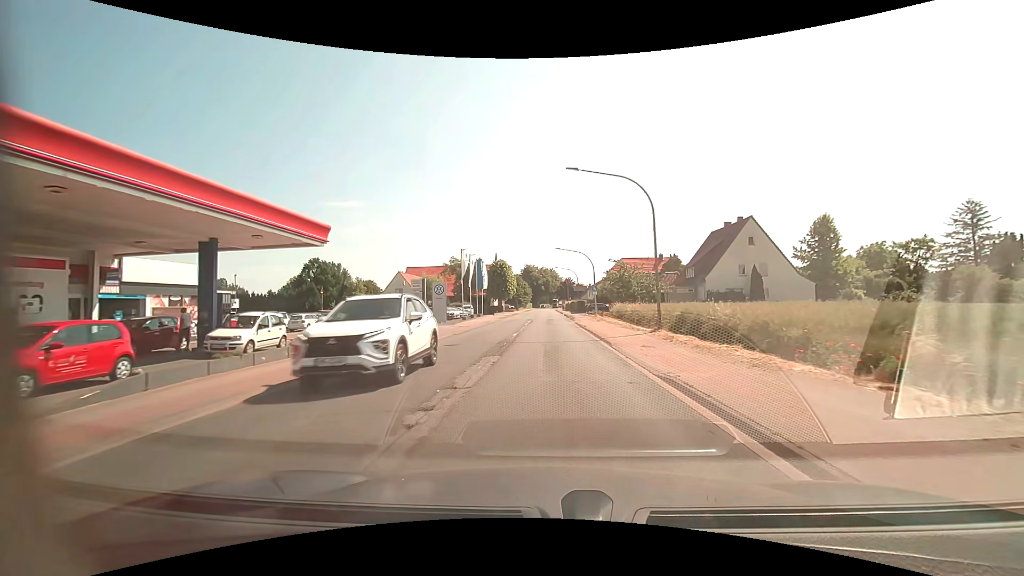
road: primary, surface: asphalt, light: Day
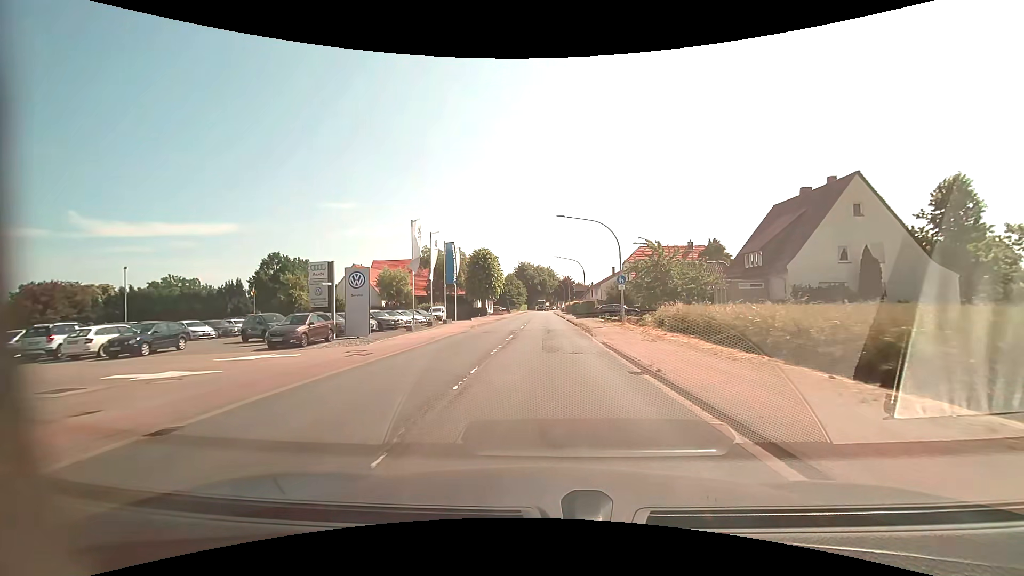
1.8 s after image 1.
(+0.1, +20.1) m; 0°
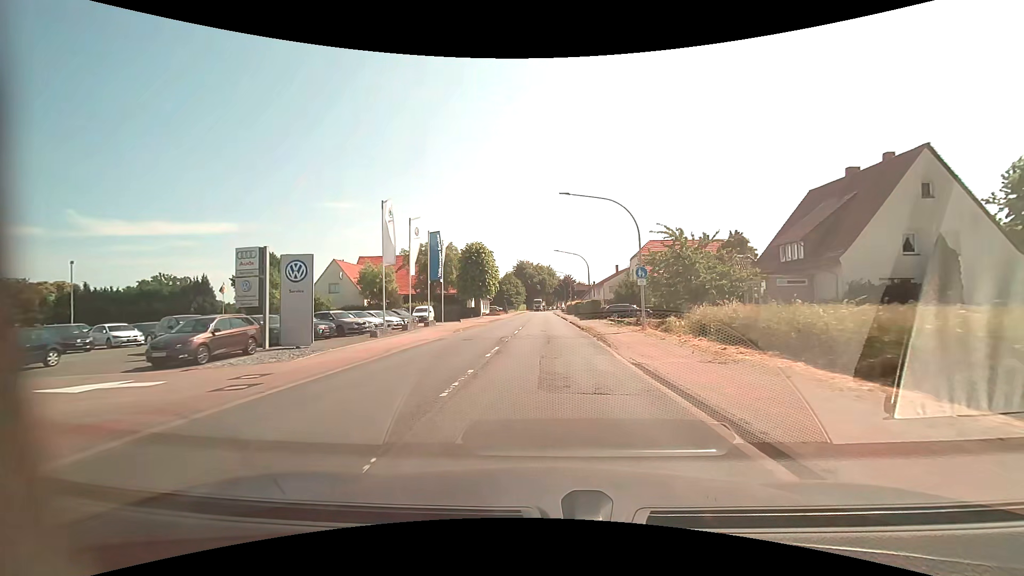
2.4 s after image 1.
(0.0, +6.7) m; 0°
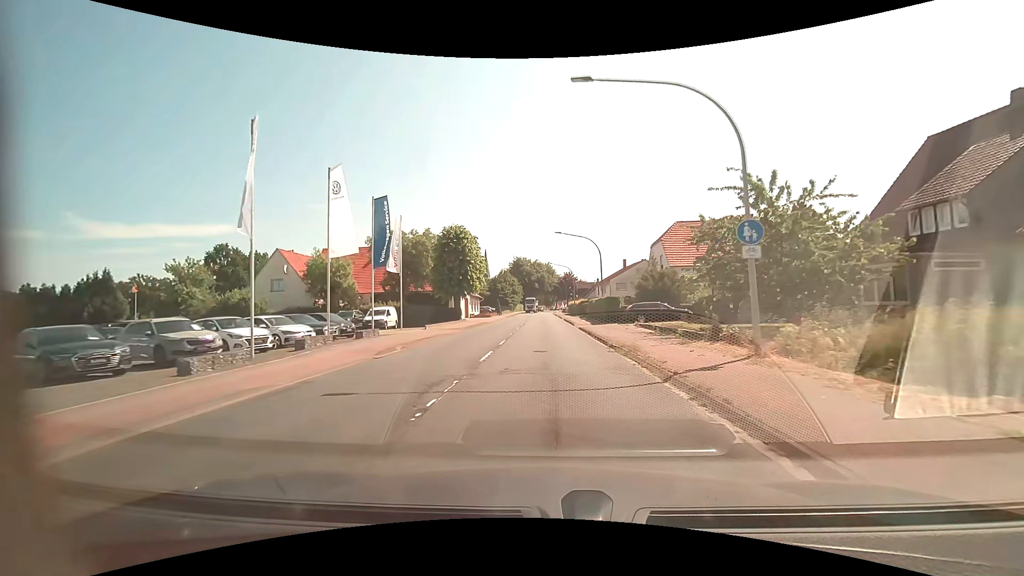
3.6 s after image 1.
(0.0, +13.5) m; 0°
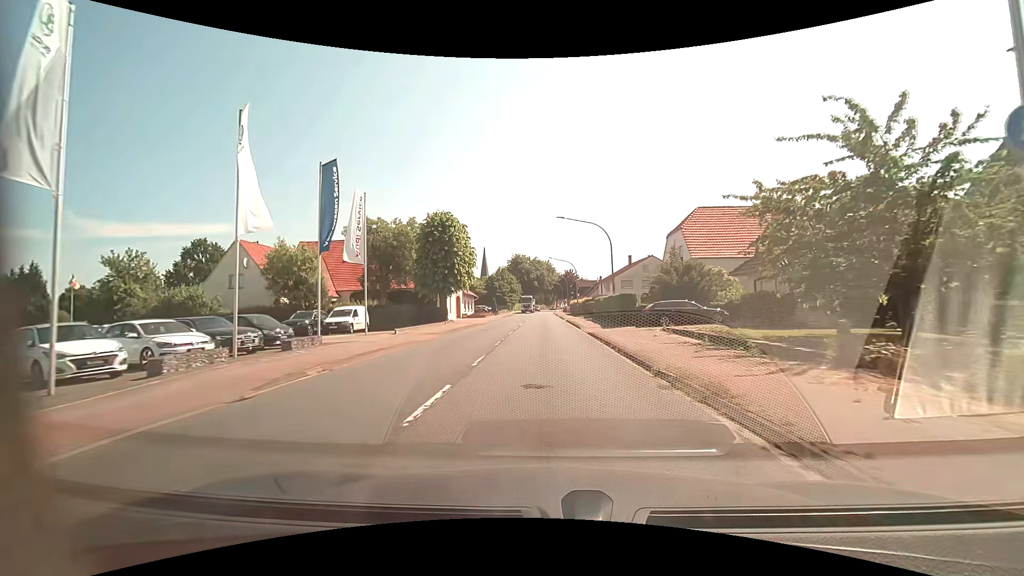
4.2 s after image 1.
(0.0, +6.9) m; 0°
